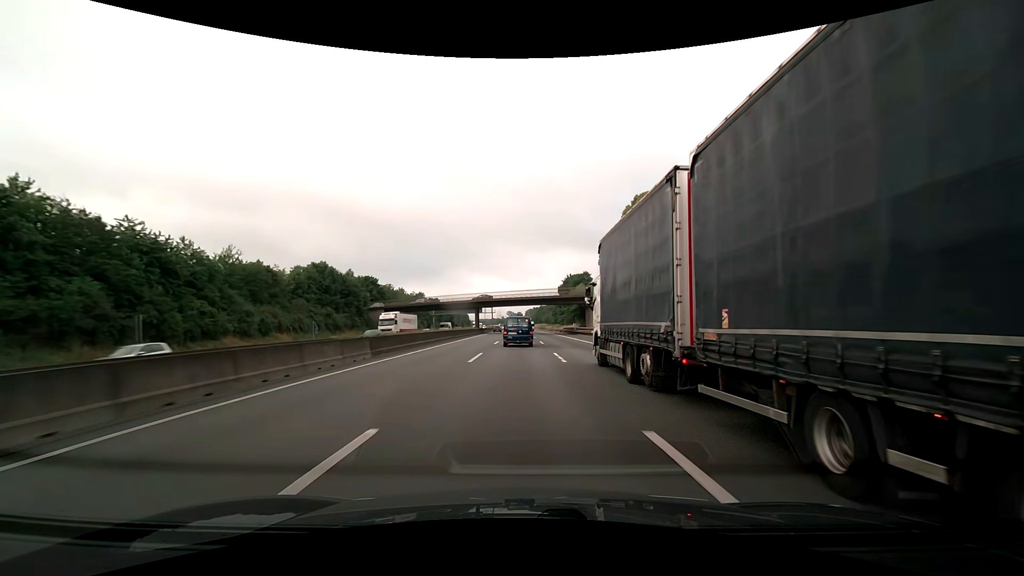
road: motorway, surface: asphalt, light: Day
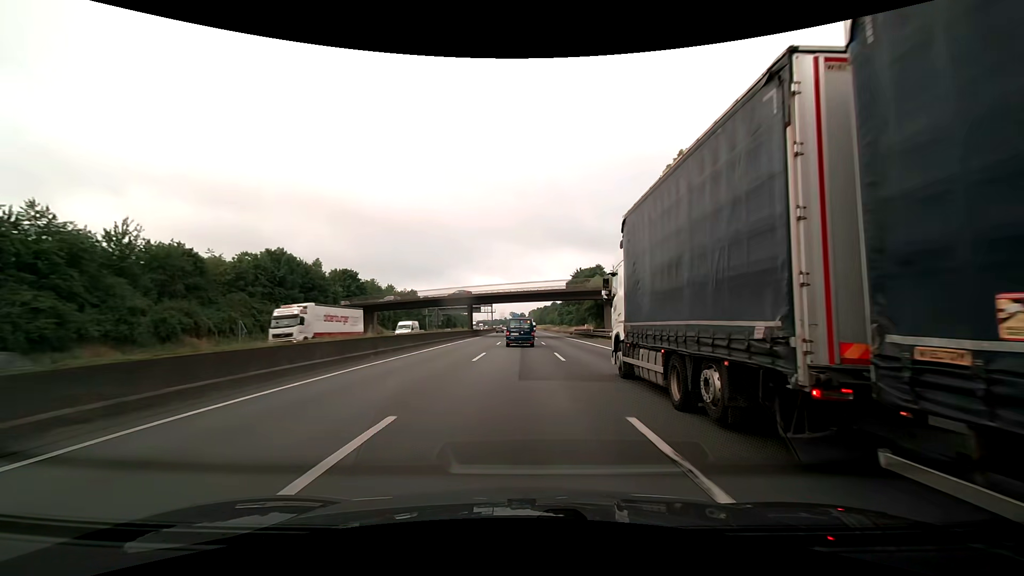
(-0.1, +17.0) m; 0°
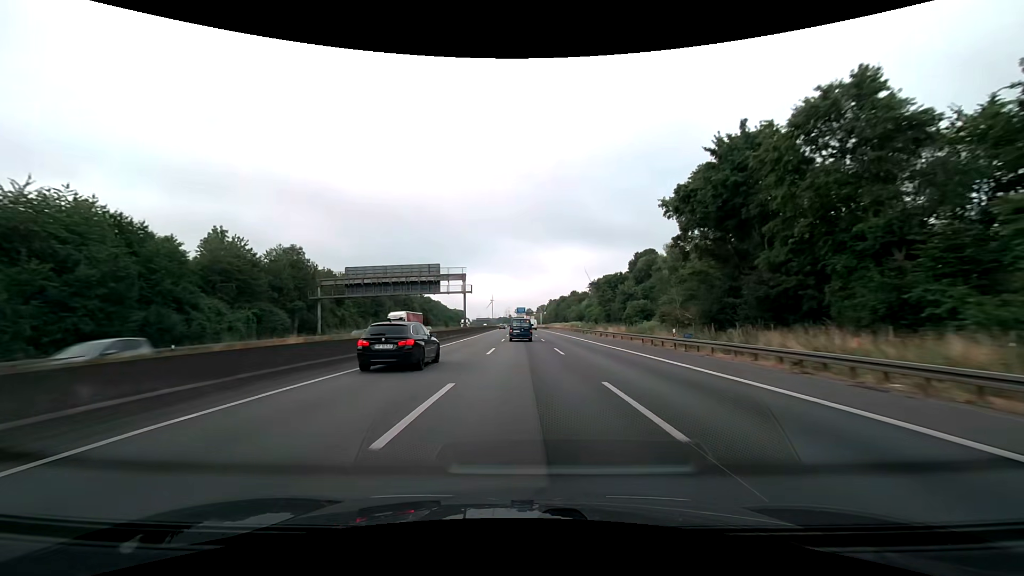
(-0.6, +86.0) m; 0°
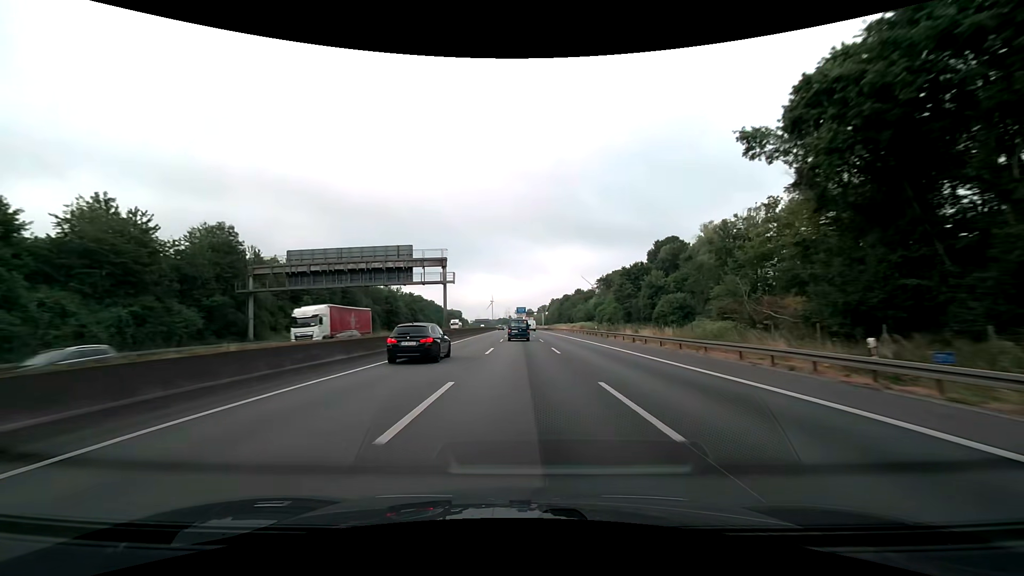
(-0.1, +17.5) m; 0°
